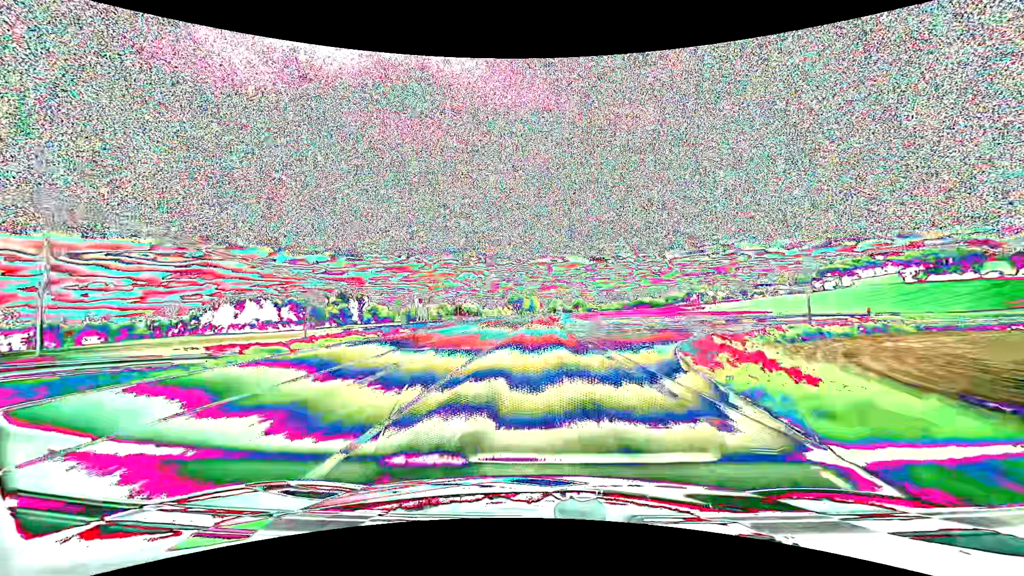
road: primary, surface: asphalt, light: Day
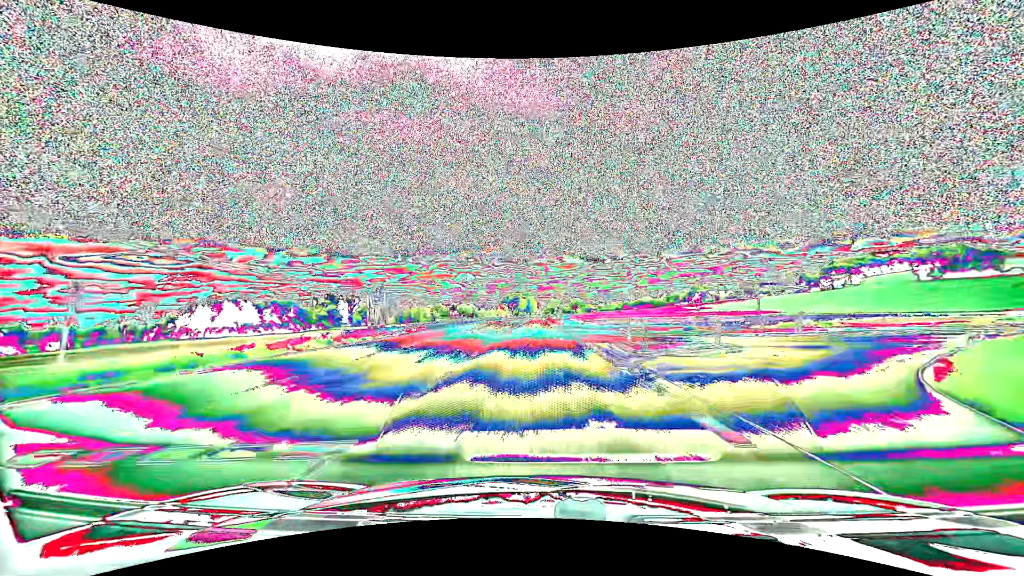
(+0.1, +14.9) m; 0°
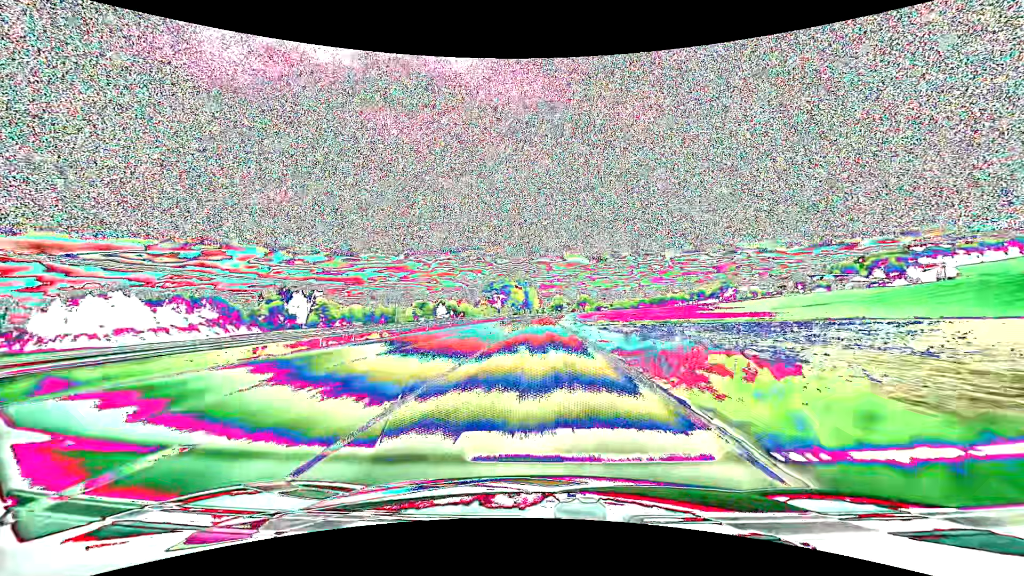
(-0.3, +73.2) m; 0°
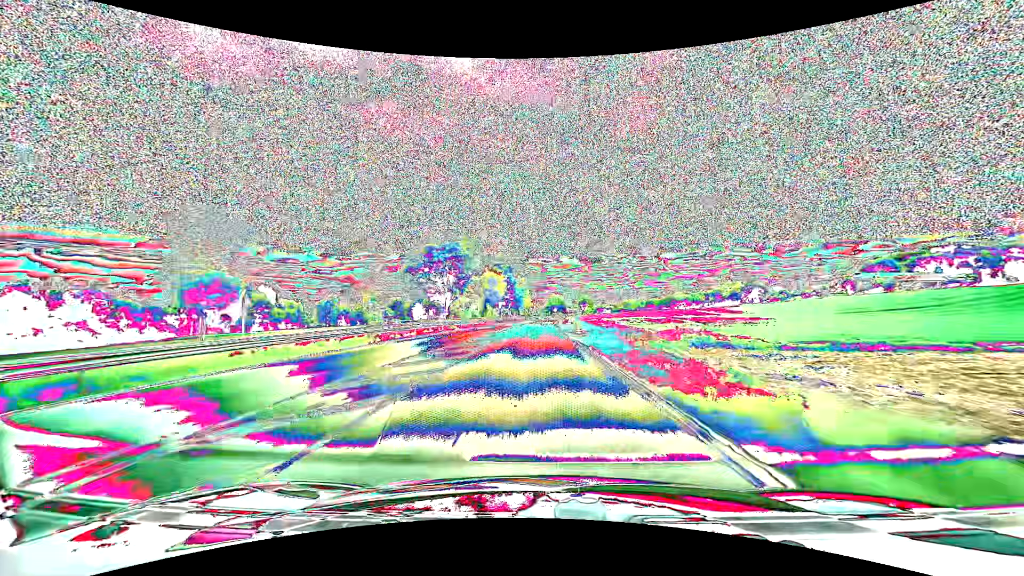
(+0.5, +57.8) m; +1°
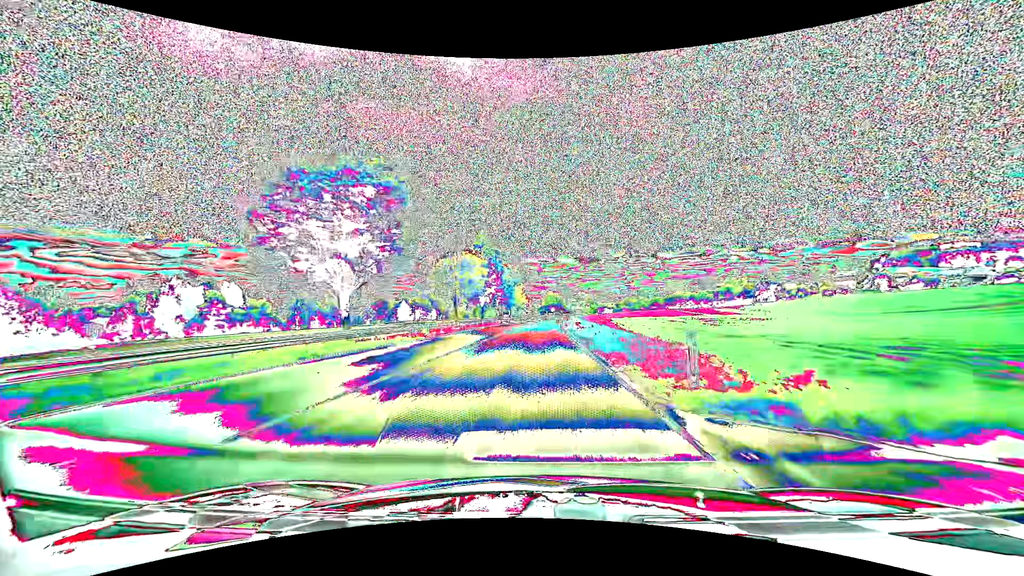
(+0.1, +28.7) m; 0°
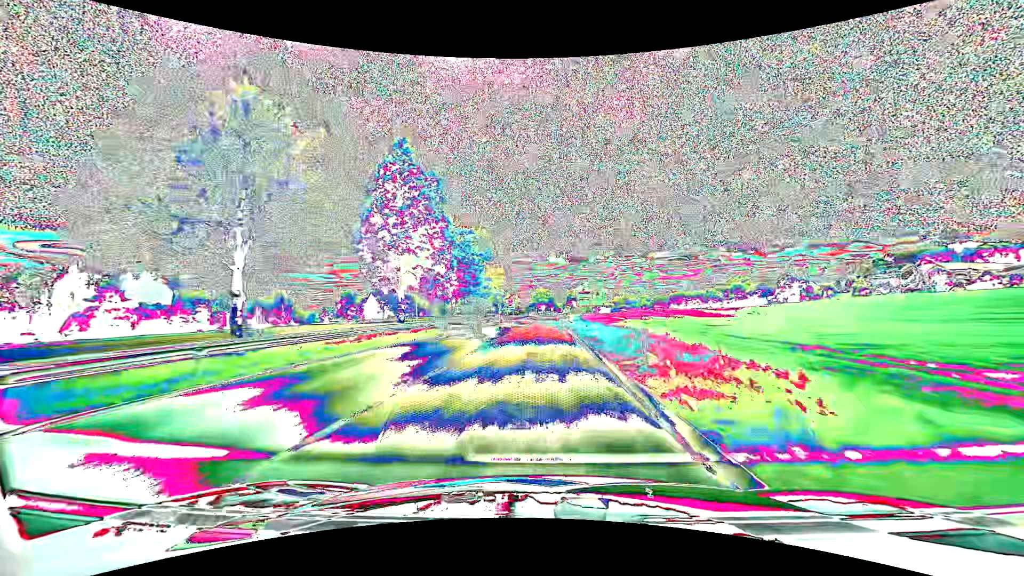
(+0.5, +42.7) m; +1°
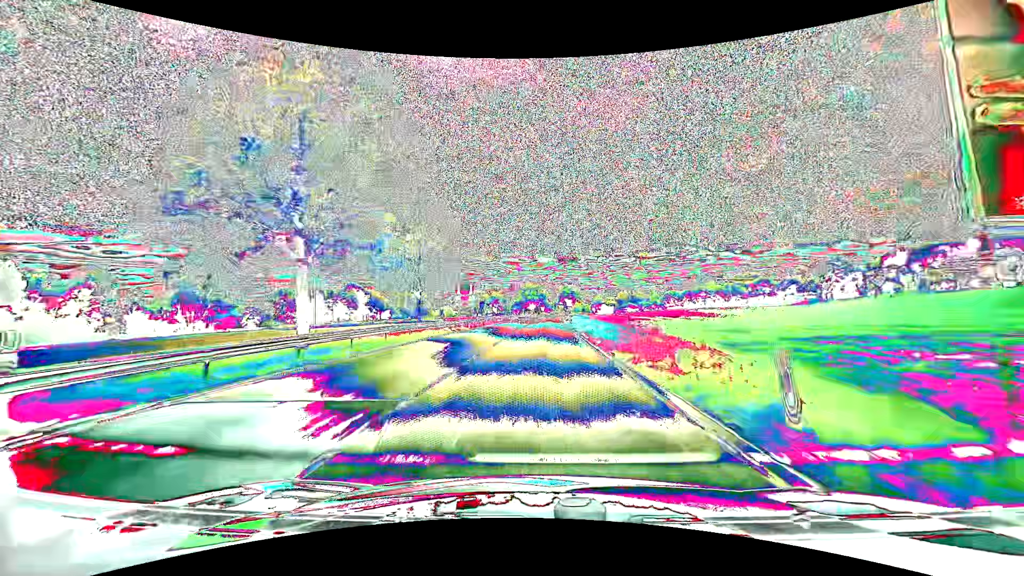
(+0.8, +56.1) m; +1°
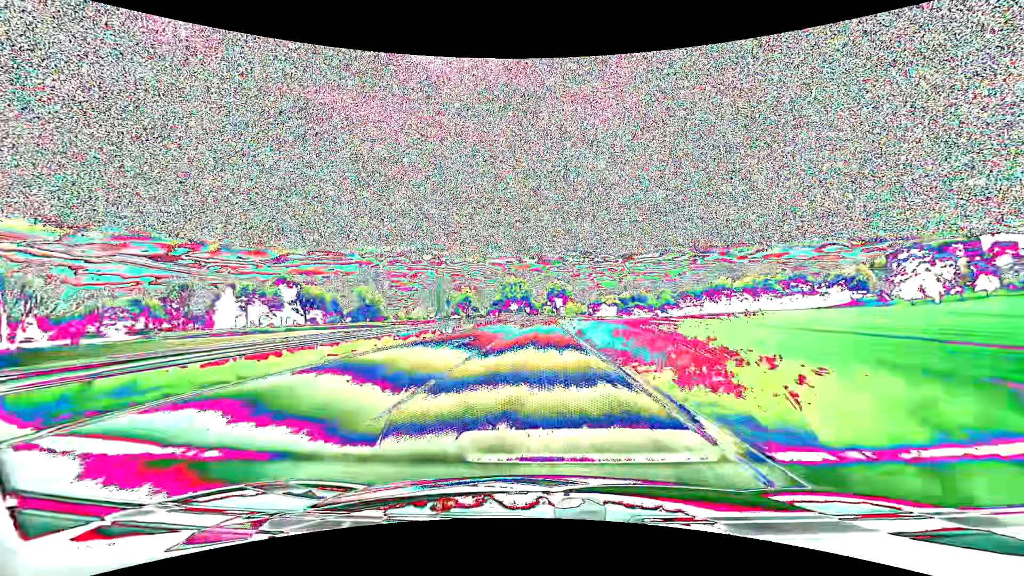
(+0.7, +54.8) m; +2°
(0, +10) (0, +20) (0, +30) (0, +40) (0, +50) (+1, +60) (+1, +70) (+1, +80) (+1, +90) (+2, +100) m
